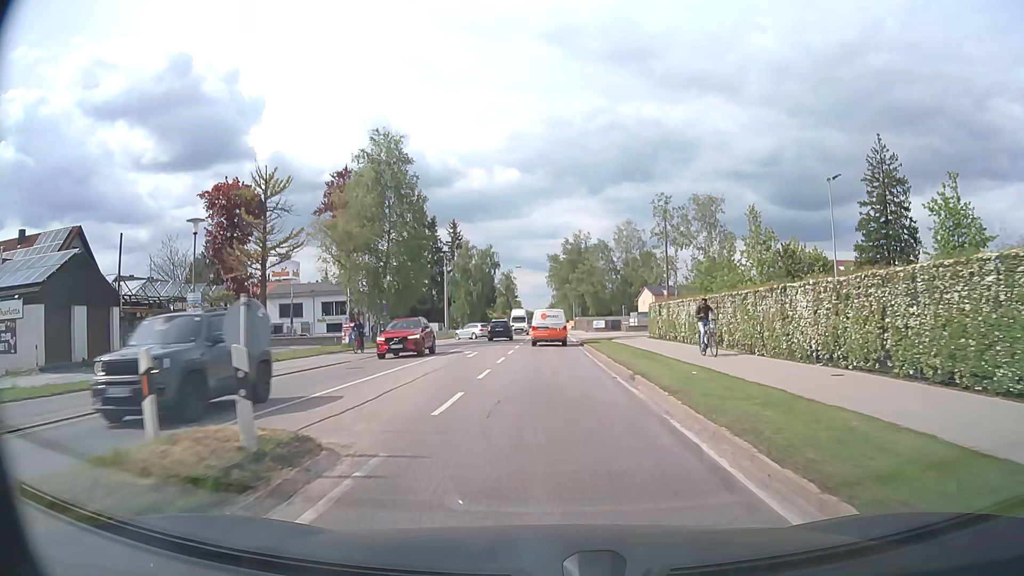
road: secondary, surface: asphalt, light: Day
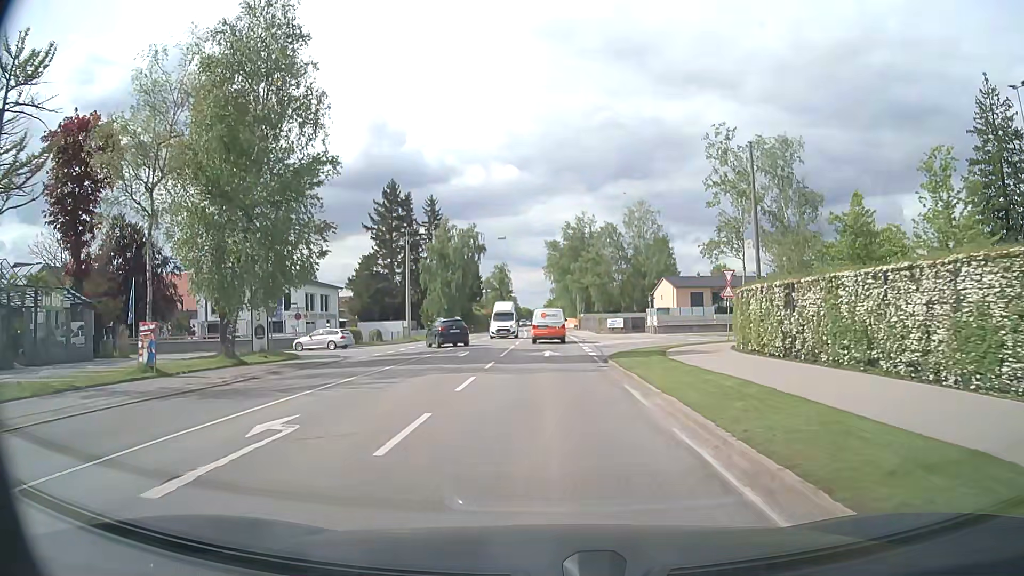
(+0.1, +21.2) m; 0°
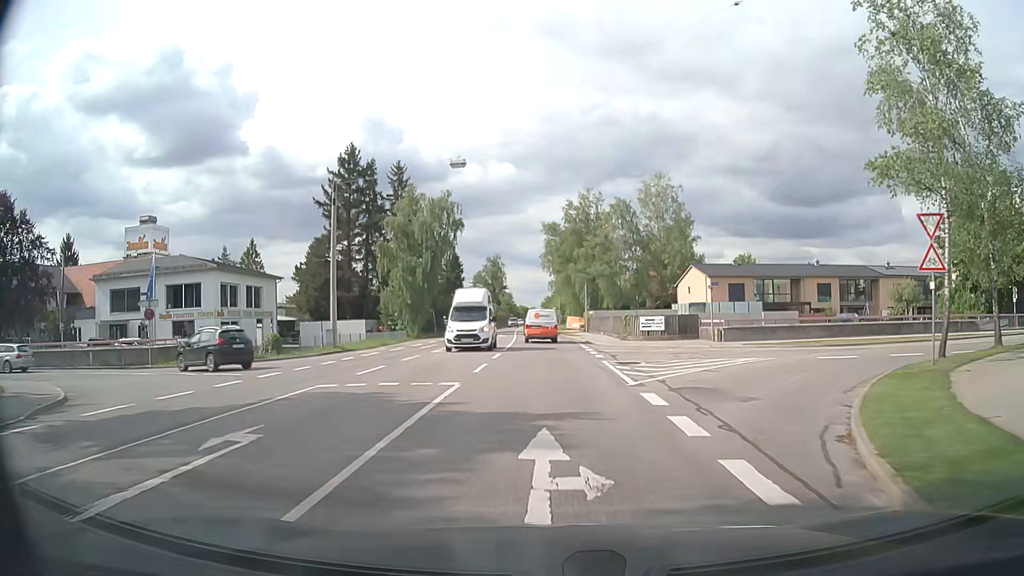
(+0.1, +21.1) m; 0°
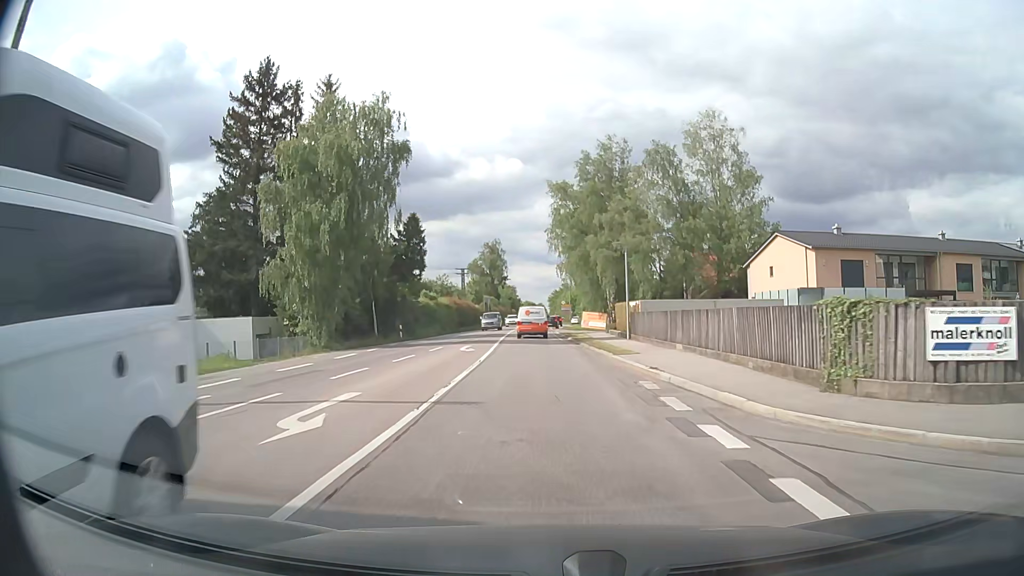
(0.0, +28.3) m; 0°
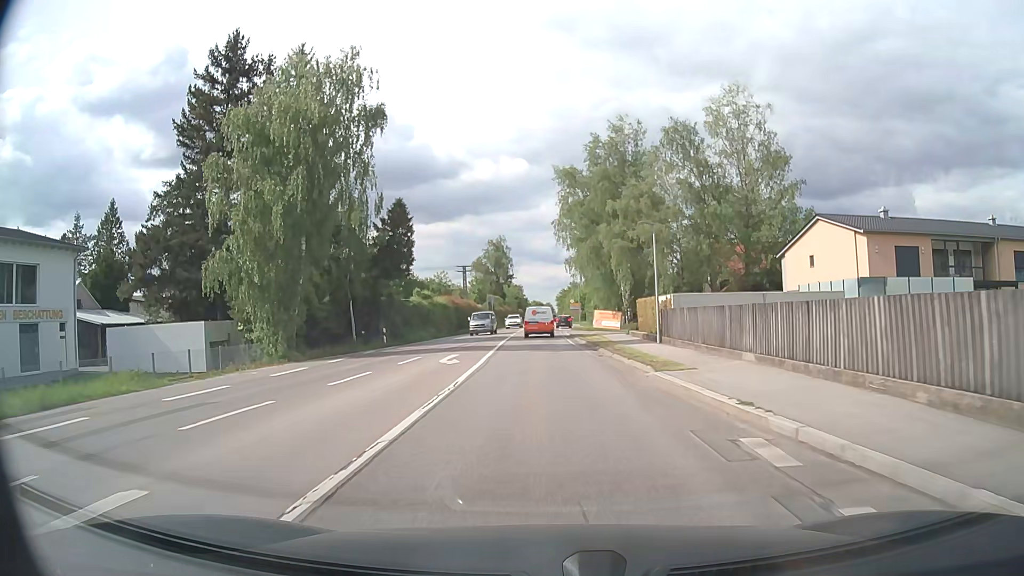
(-0.1, +7.1) m; -1°
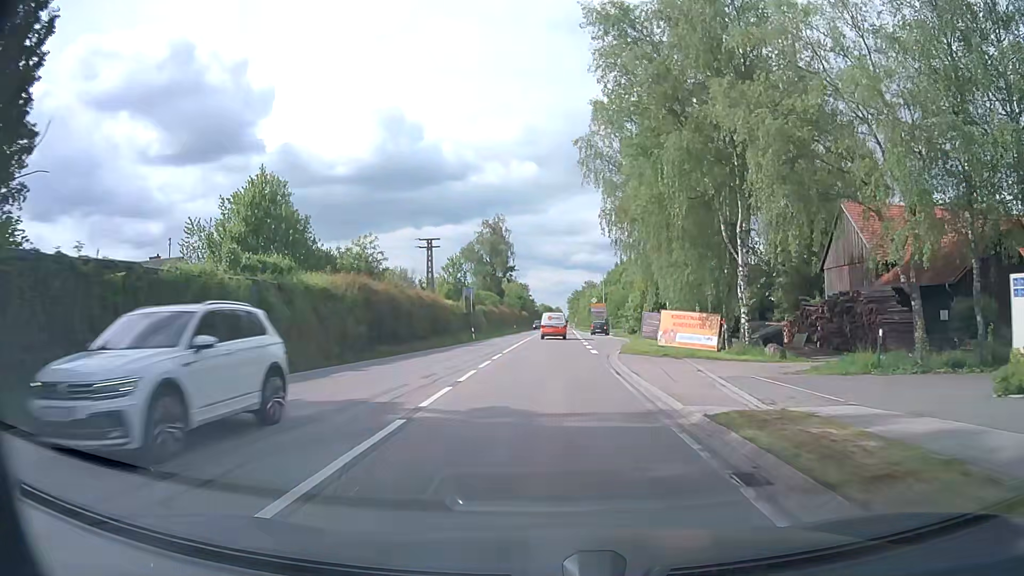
(-0.6, +36.7) m; -1°
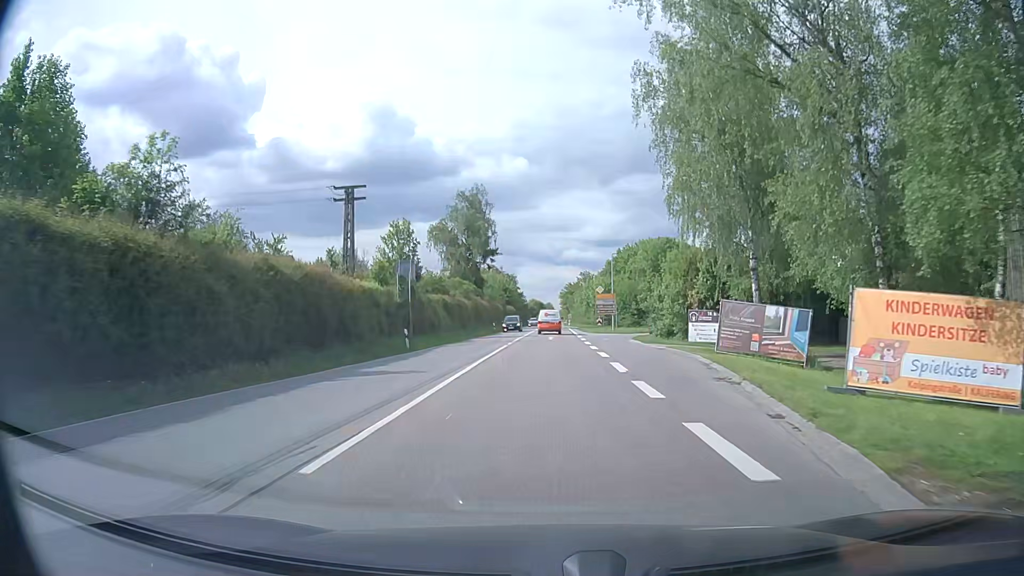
(+0.1, +23.3) m; +1°
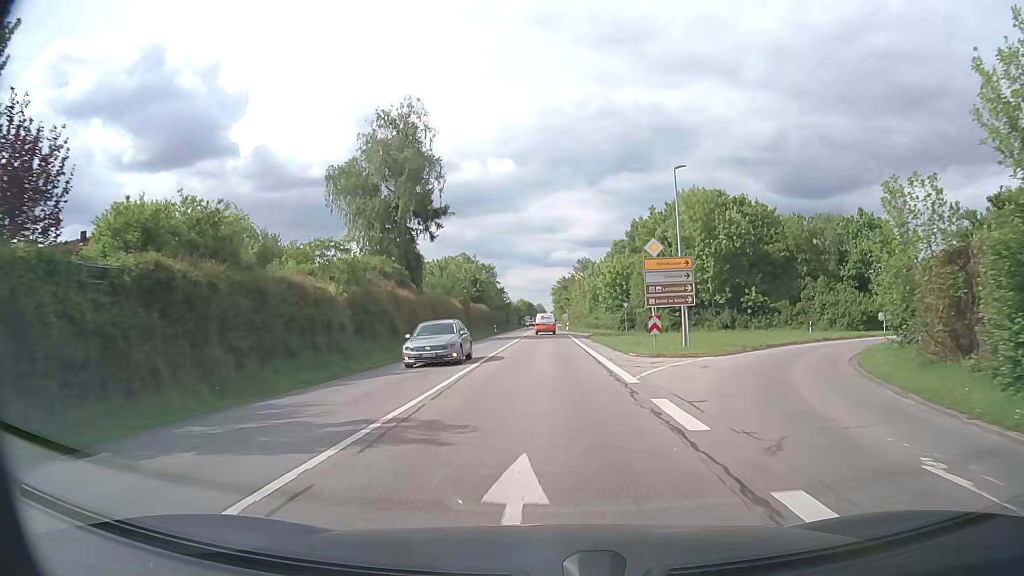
(+0.6, +39.7) m; +1°
(0, +10) (0, +20) (0, +30) (0, +40) (0, +50) (0, +60) (0, +70) (0, +80) (0, +90) (0, +100) m
